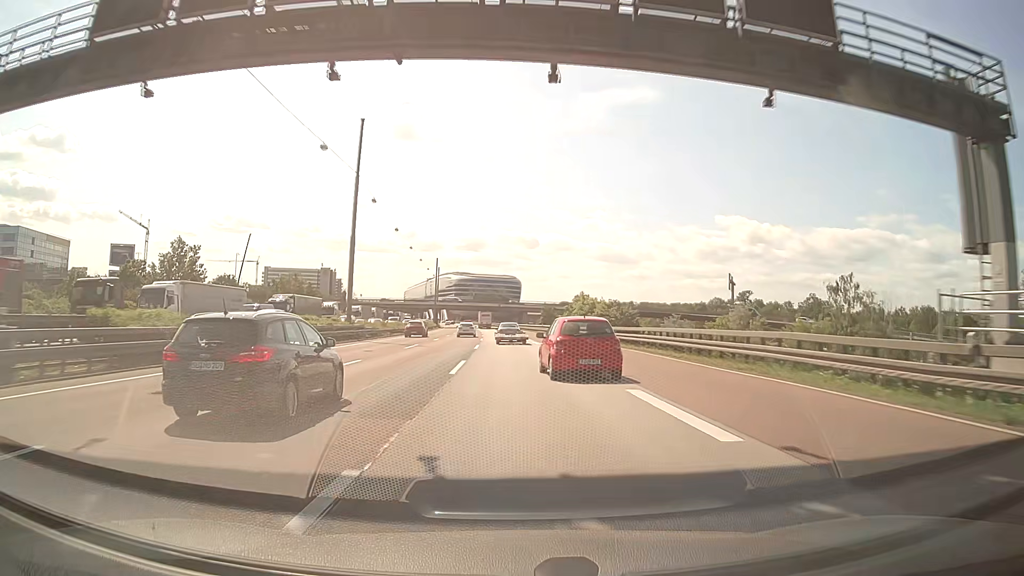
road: motorway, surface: asphalt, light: Day
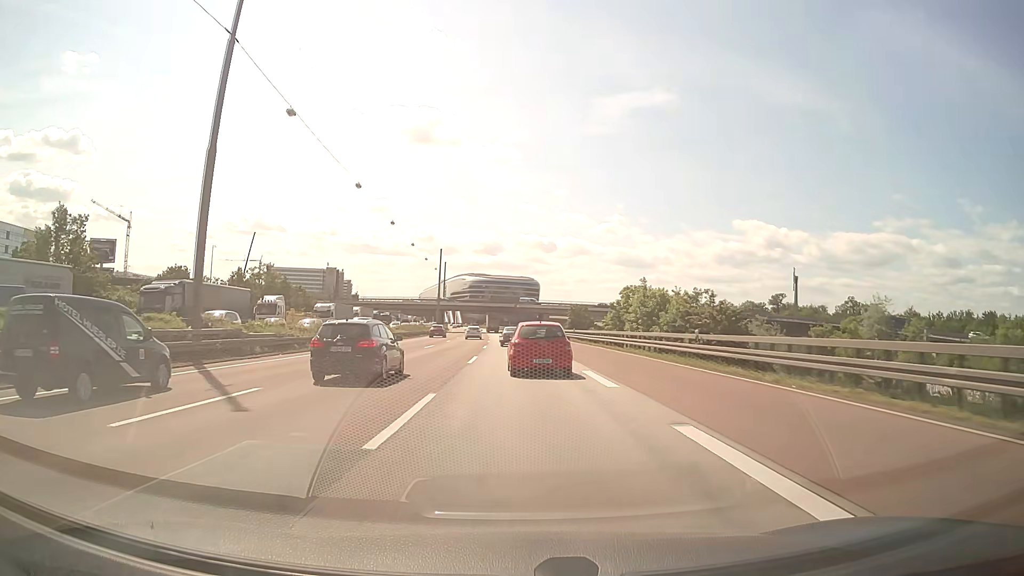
(-0.4, +28.7) m; -1°
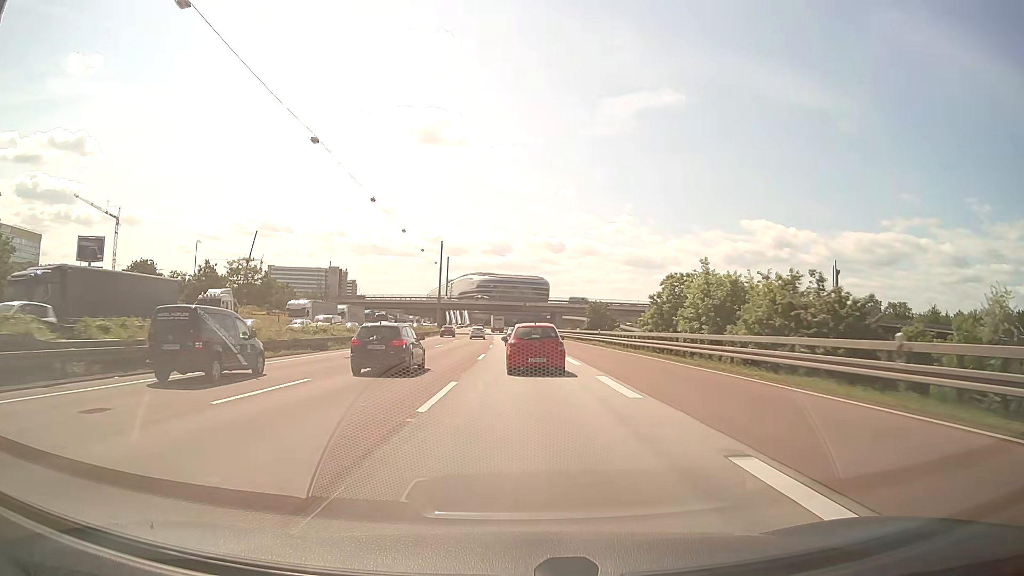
(-0.1, +14.6) m; -1°
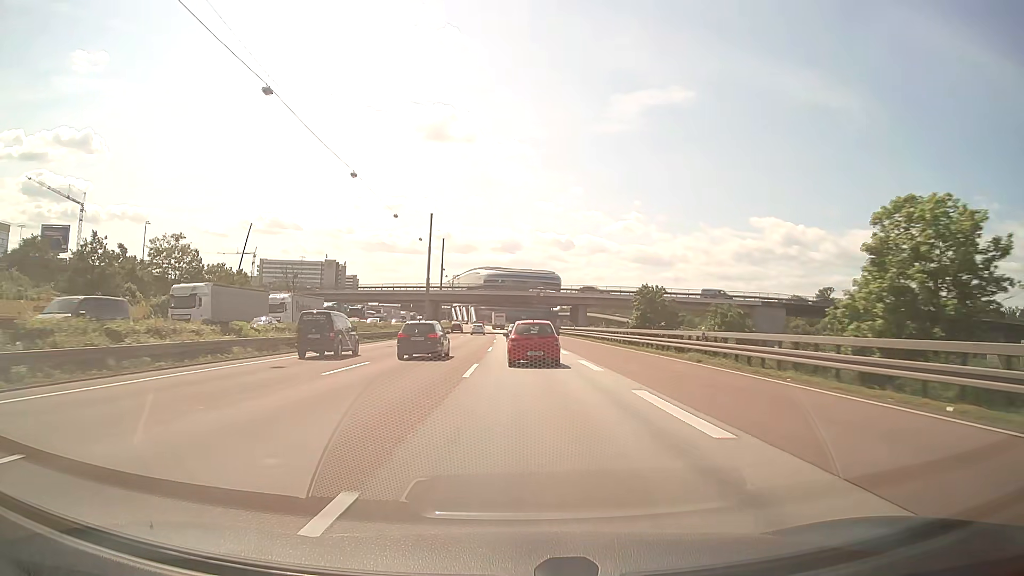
(-0.2, +29.2) m; -1°
(0, +10) (0, +20) (0, +30) (0, +40) (0, +50) (0, +60) (0, +70) (0, +80) (-1, +90) (-1, +100) m
